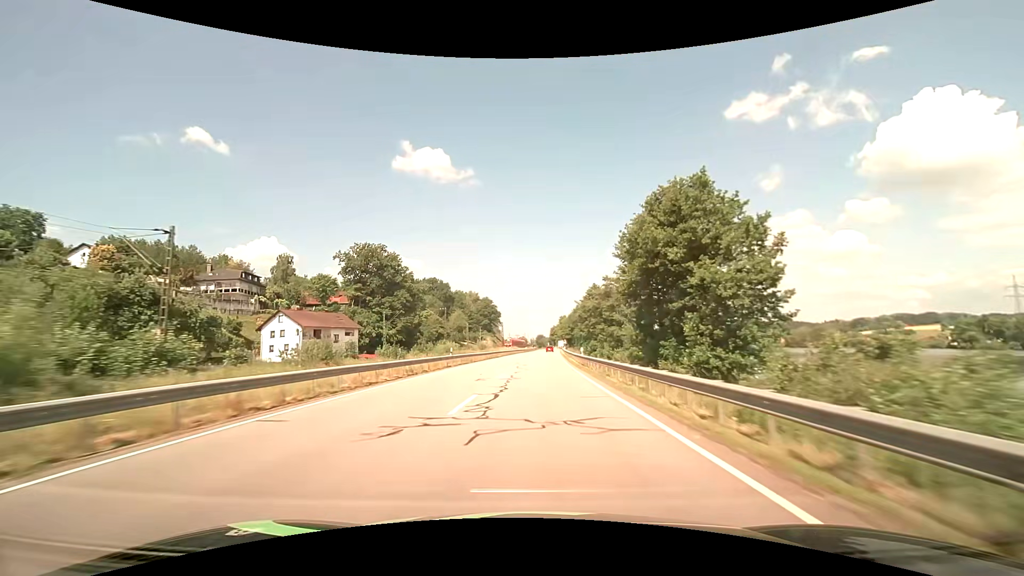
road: primary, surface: asphalt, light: Day
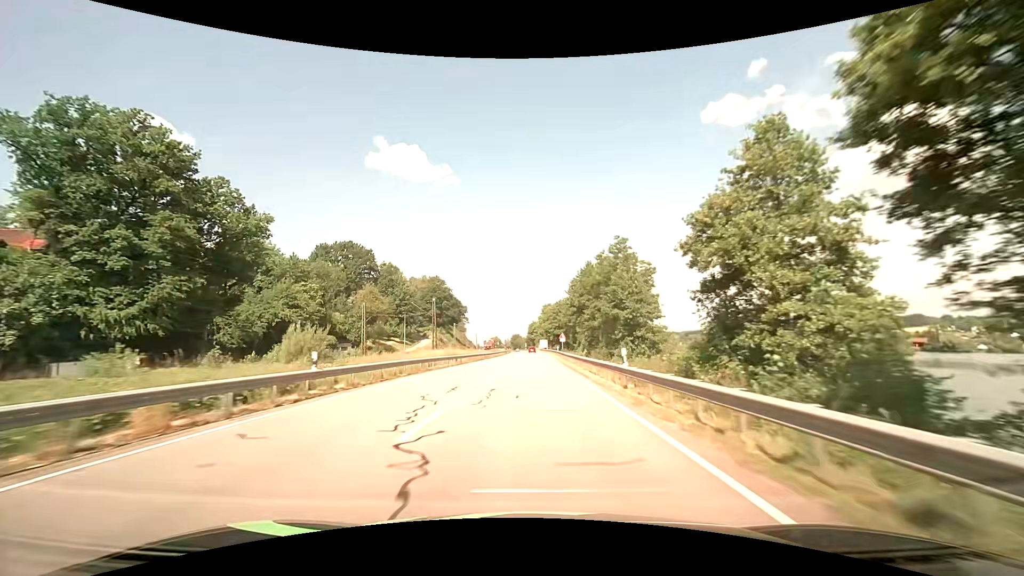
(+2.1, +73.9) m; +3°
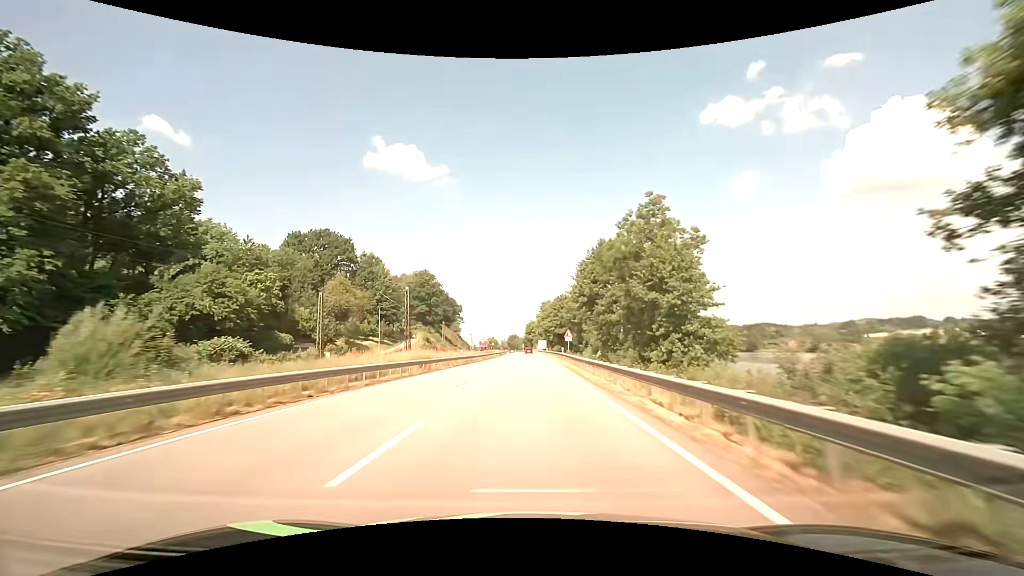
(0.0, +14.3) m; 0°
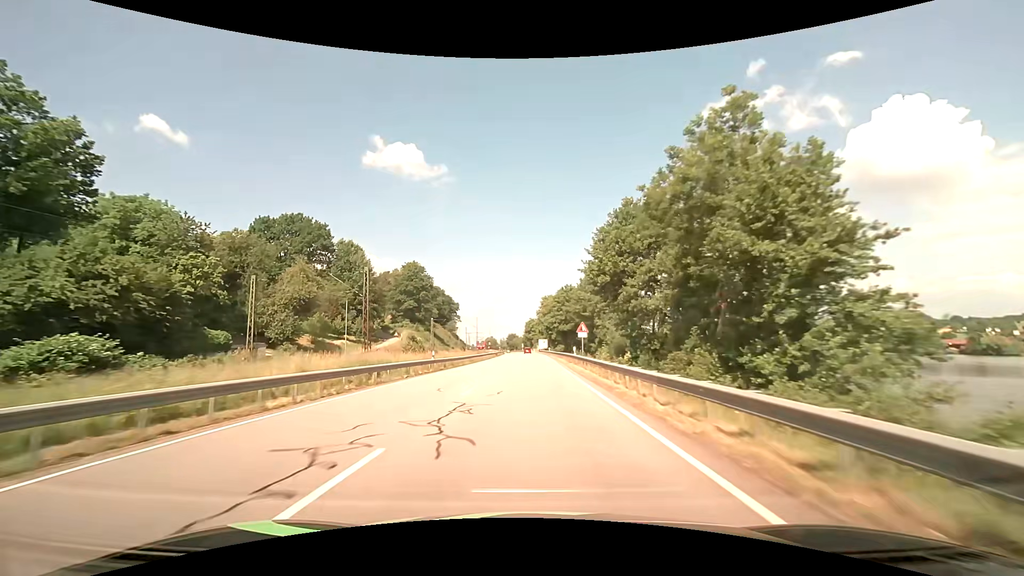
(0.0, +14.2) m; 0°
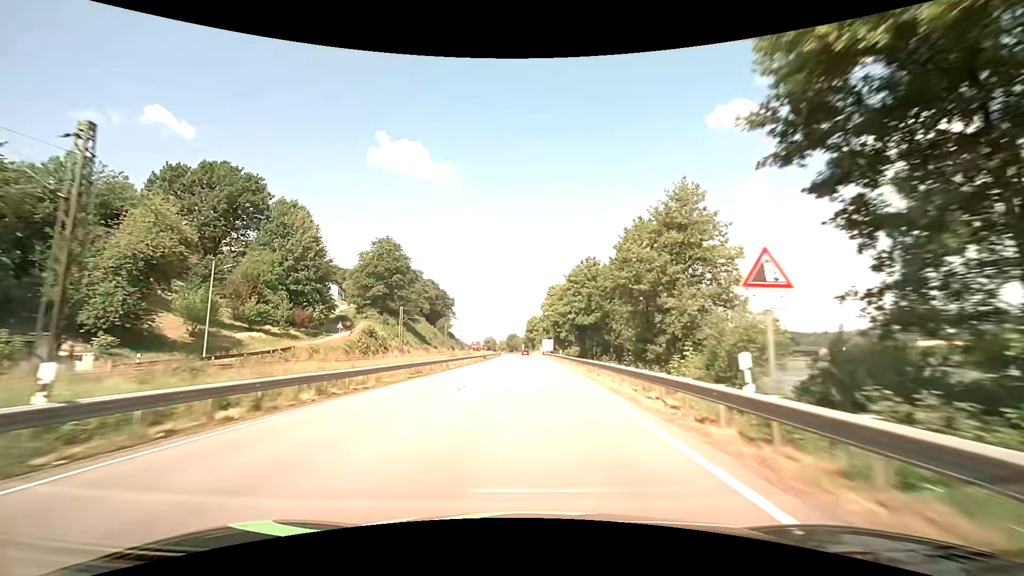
(-0.3, +28.4) m; -1°
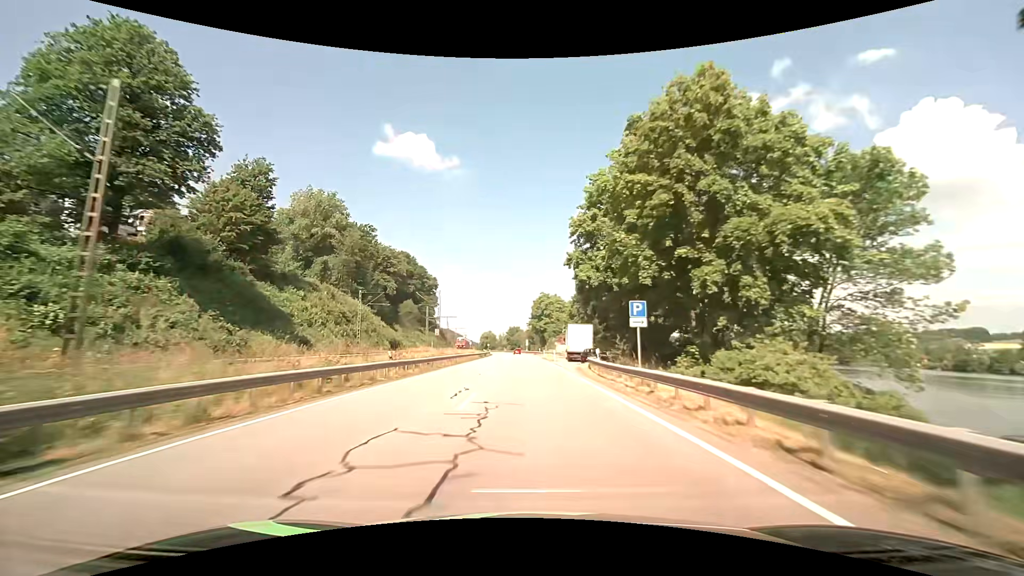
(-0.4, +71.0) m; -1°
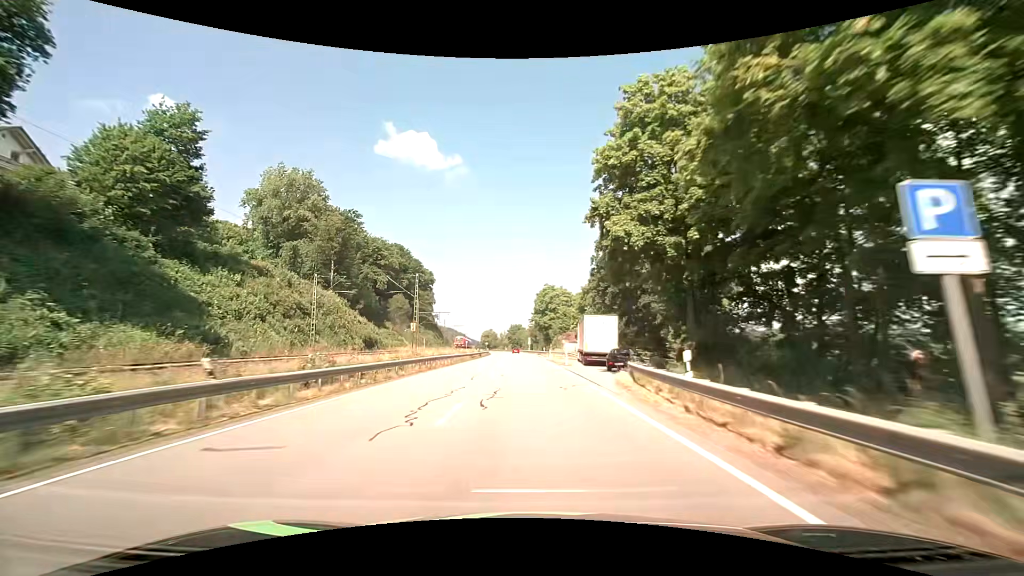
(0.0, +13.8) m; 0°
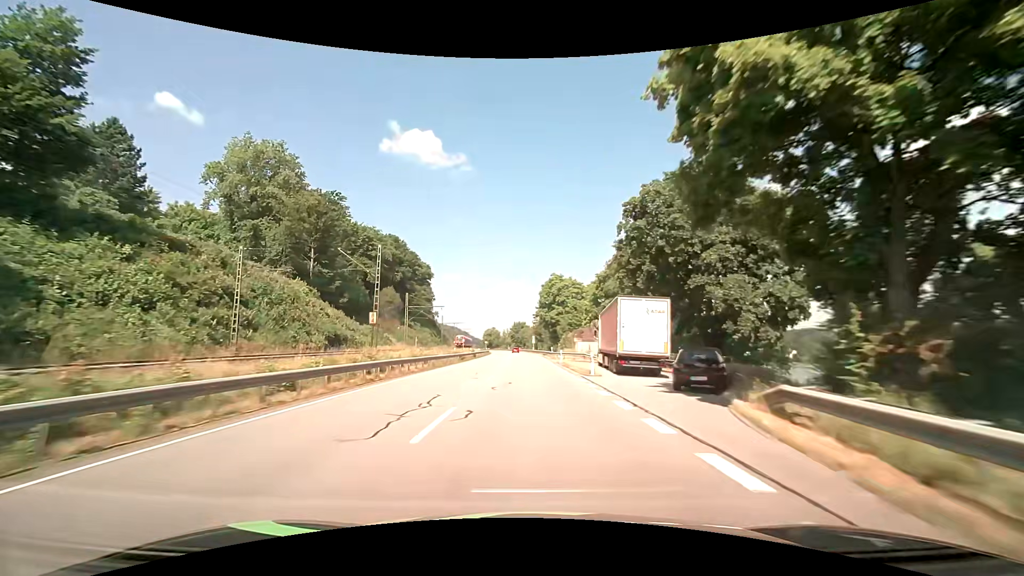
(-0.2, +13.6) m; -1°
(0, +10) (0, +20) (0, +30) (0, +40) (-1, +50) (-1, +60) (-1, +70) (-1, +80) (-2, +90) (-2, +100) m
